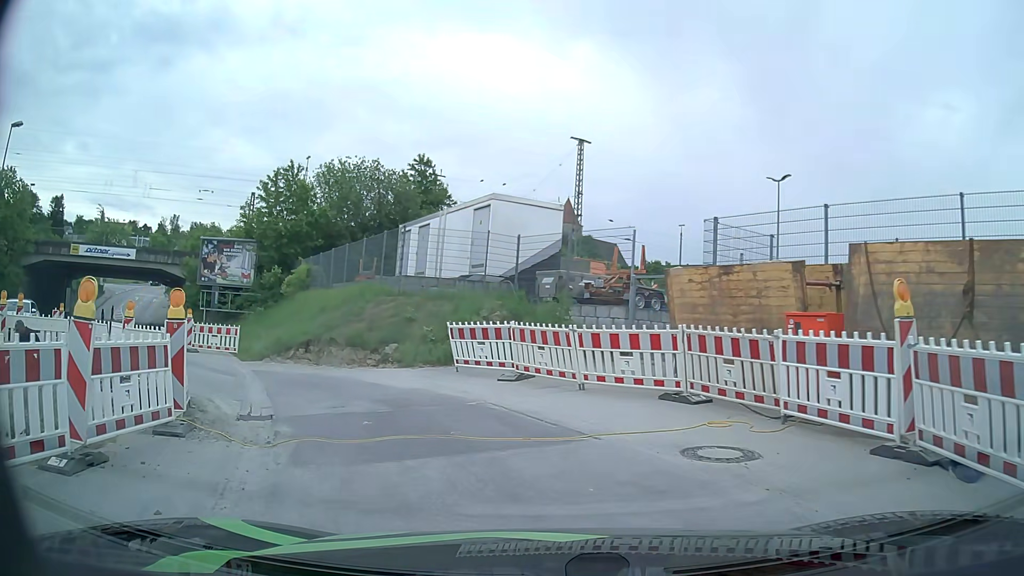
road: tertiary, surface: asphalt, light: Day
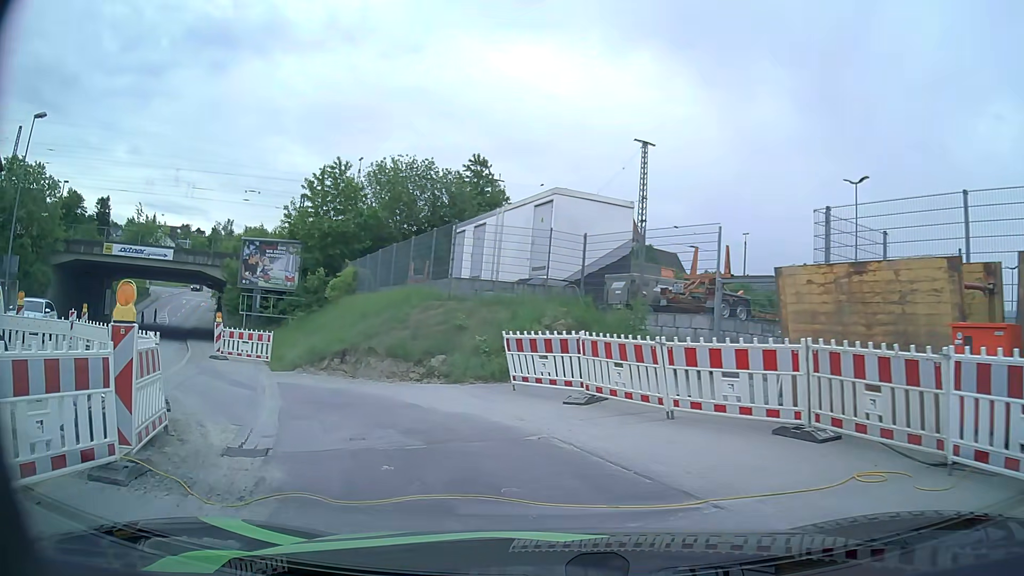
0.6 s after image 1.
(0.0, +2.4) m; -4°
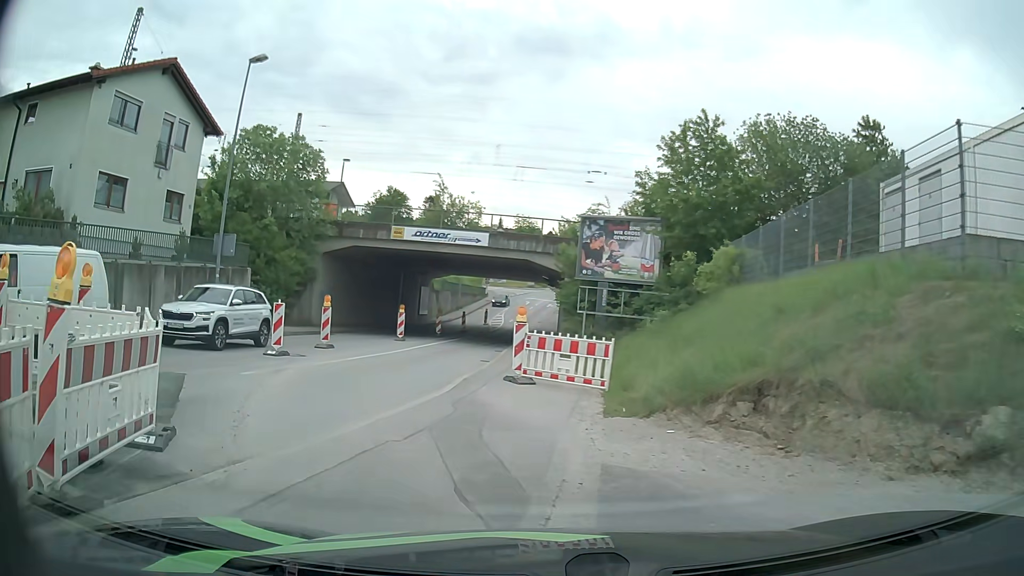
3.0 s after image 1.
(-2.3, +9.3) m; -29°
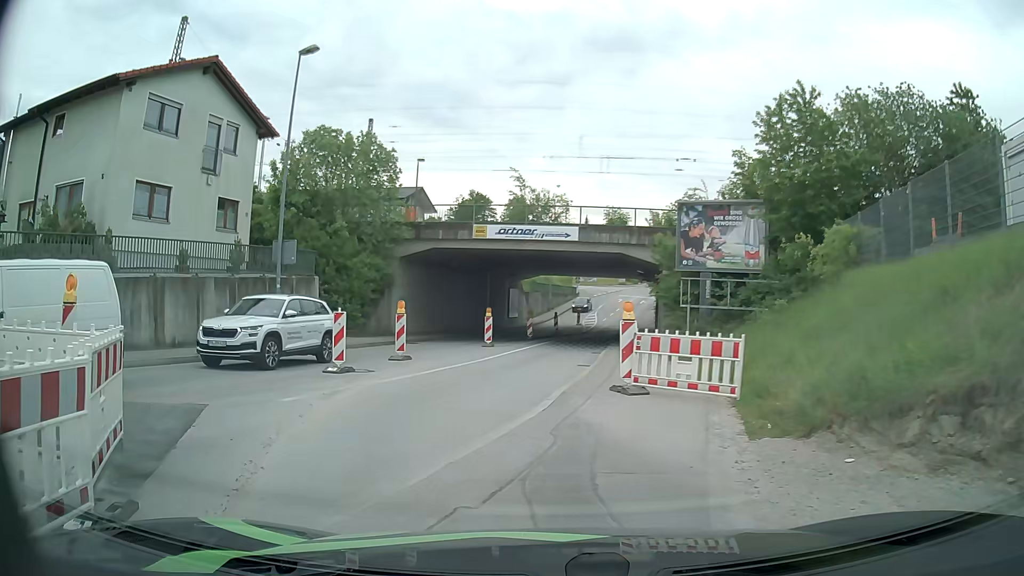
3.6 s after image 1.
(-0.1, +2.5) m; -7°
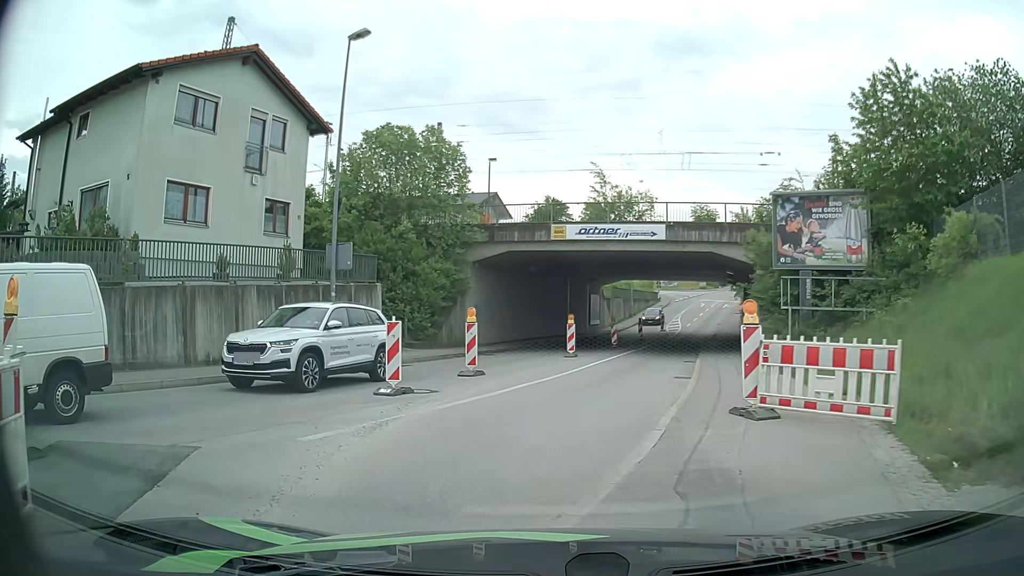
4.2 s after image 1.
(-0.2, +2.5) m; -6°
